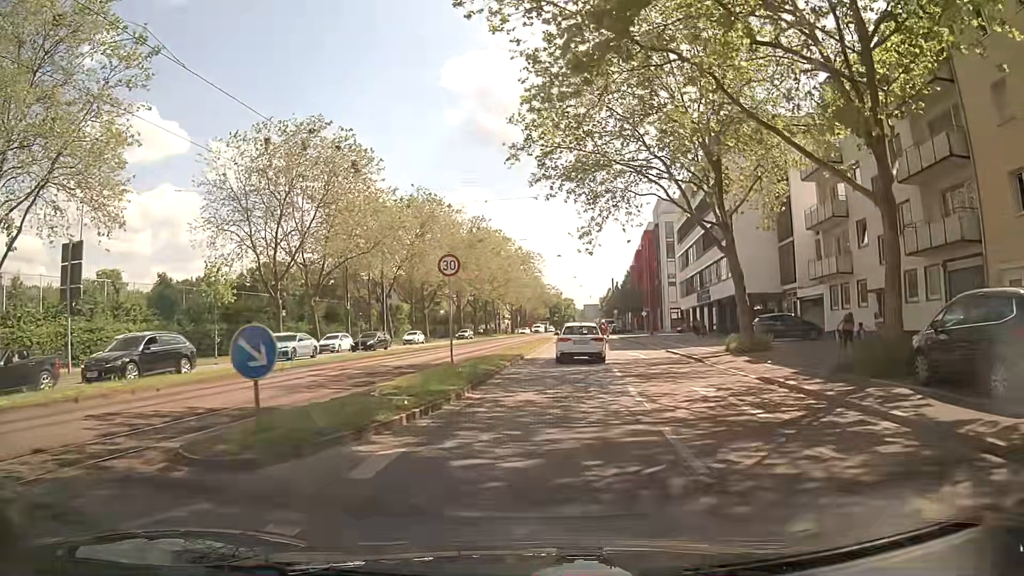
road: primary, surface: asphalt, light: Day
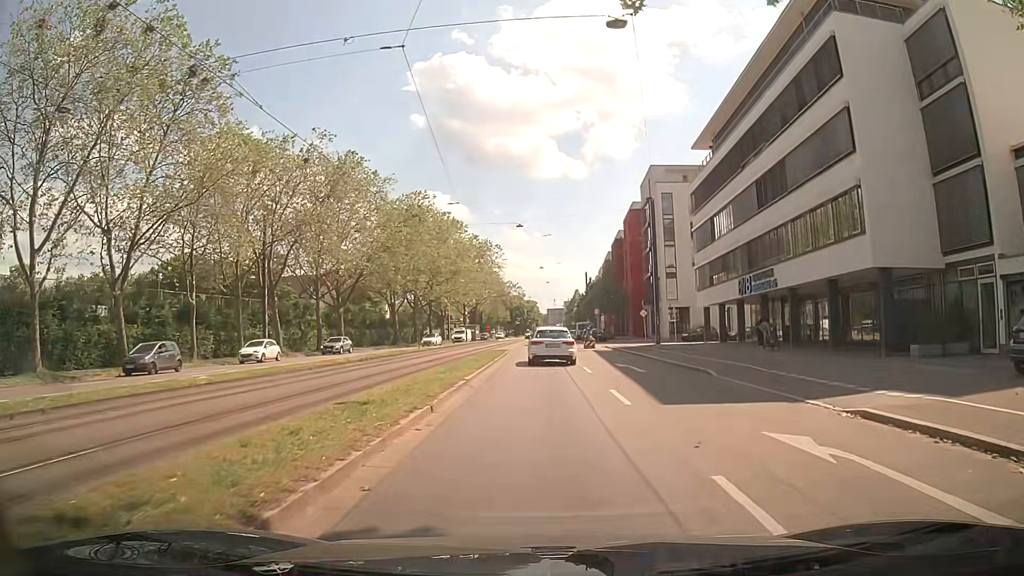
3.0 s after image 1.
(+0.8, +23.9) m; +5°
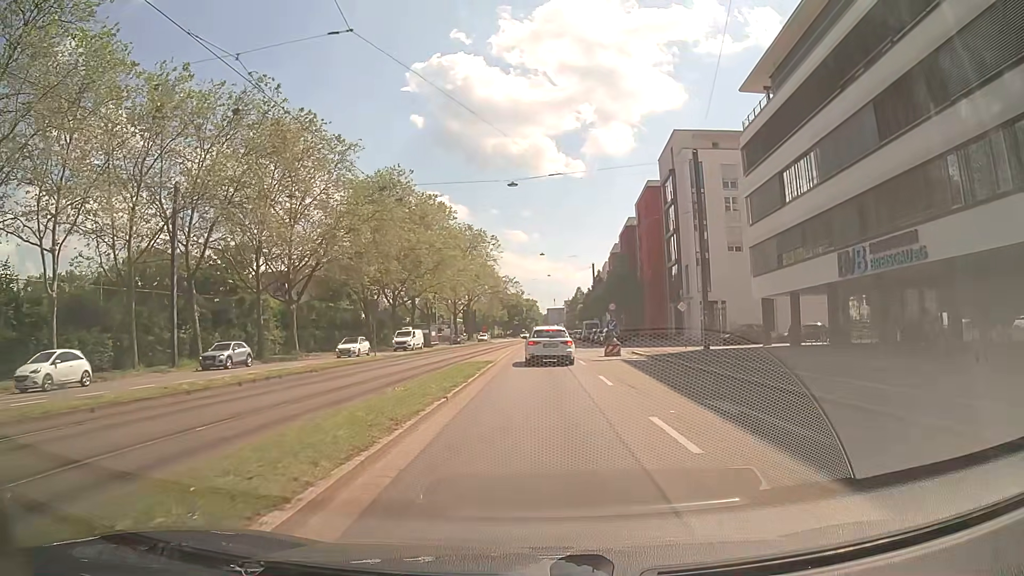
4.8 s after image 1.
(-0.4, +13.9) m; -1°
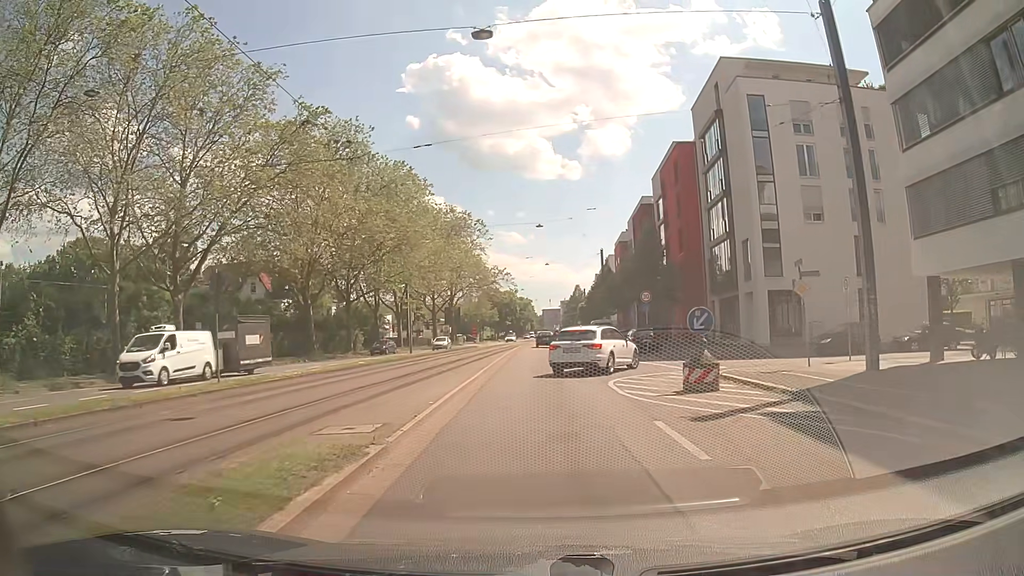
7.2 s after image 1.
(0.0, +18.3) m; 0°
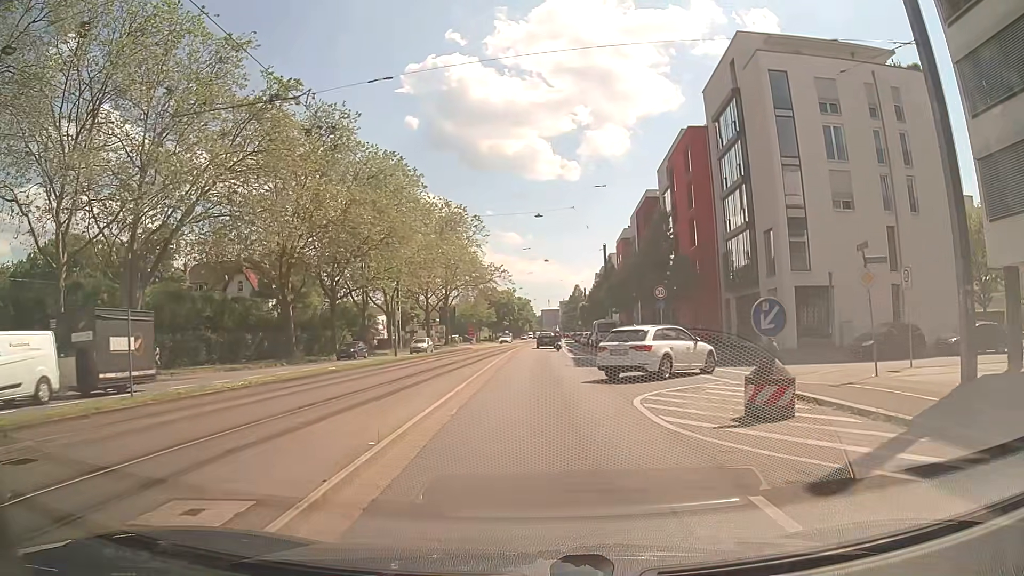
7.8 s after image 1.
(0.0, +4.5) m; +1°
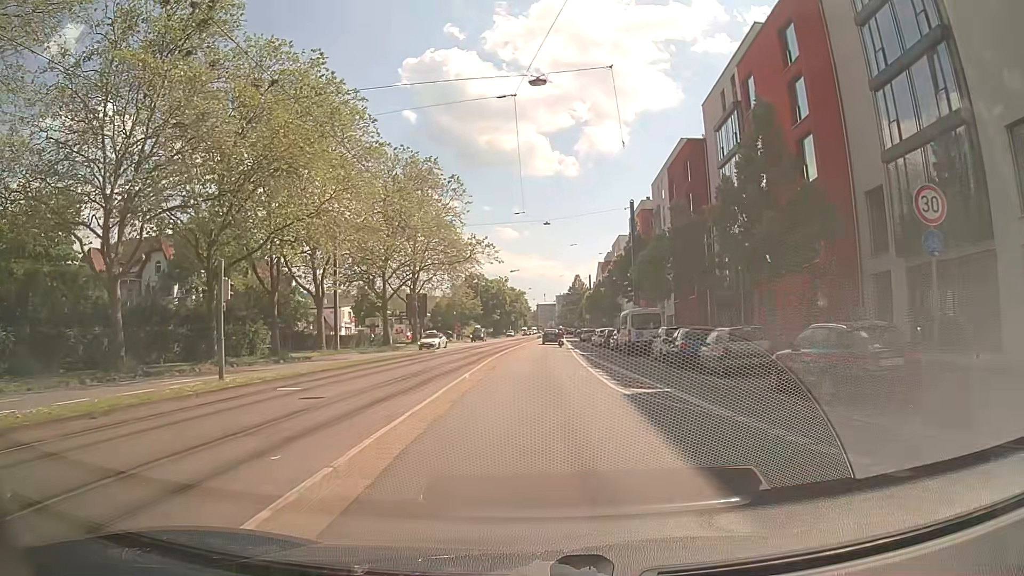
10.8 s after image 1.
(-0.5, +22.6) m; -1°
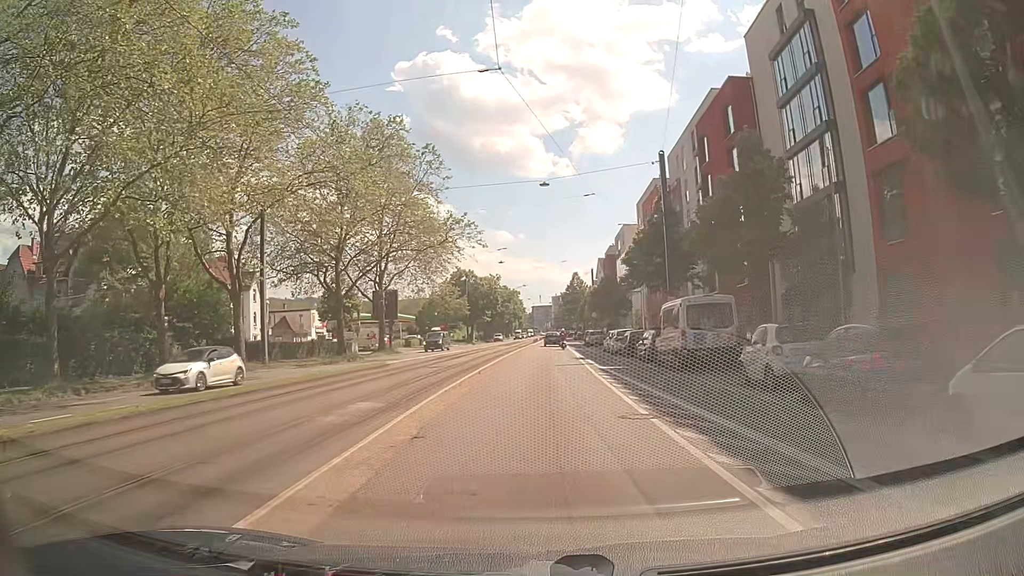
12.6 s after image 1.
(+0.1, +14.0) m; +1°
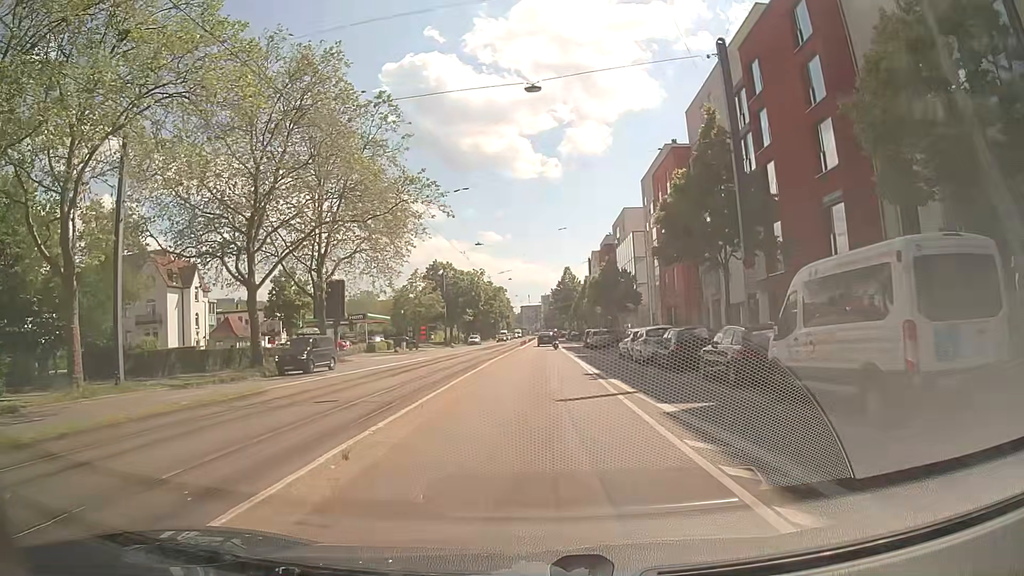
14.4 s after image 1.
(-0.1, +14.4) m; +1°
(0, +10) (0, +20) (0, +30) (0, +40) (+1, +50) (+1, +60) (+1, +70) (+1, +80) (+1, +90) (+1, +100) m
